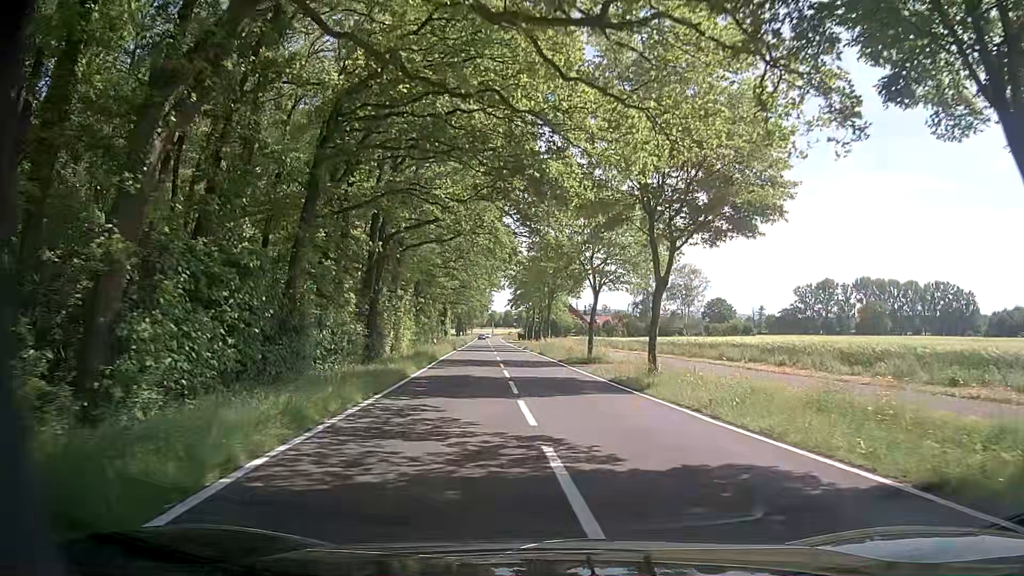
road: tertiary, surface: asphalt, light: Day
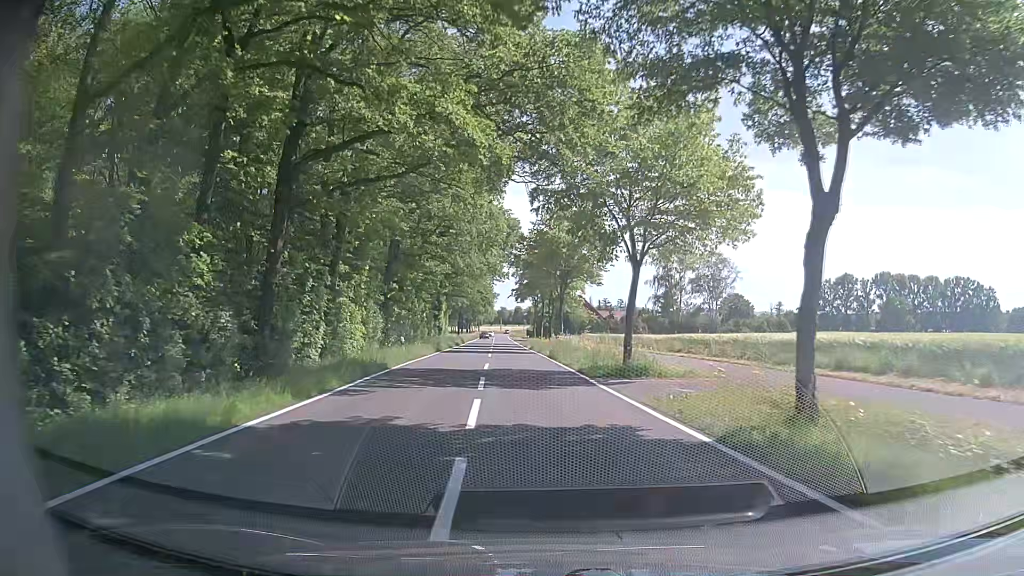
(-0.2, +13.3) m; 0°
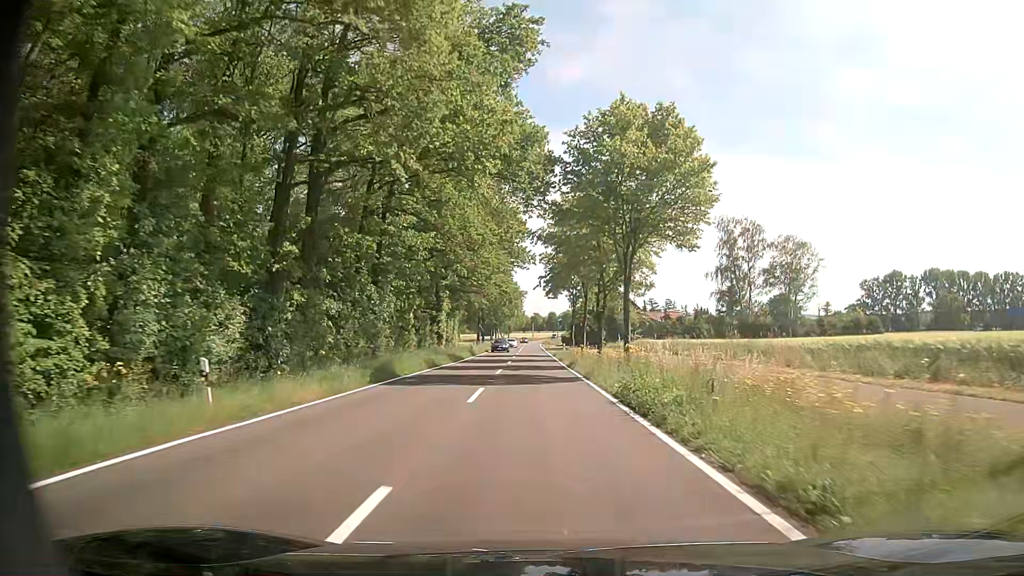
(-1.0, +22.1) m; -5°
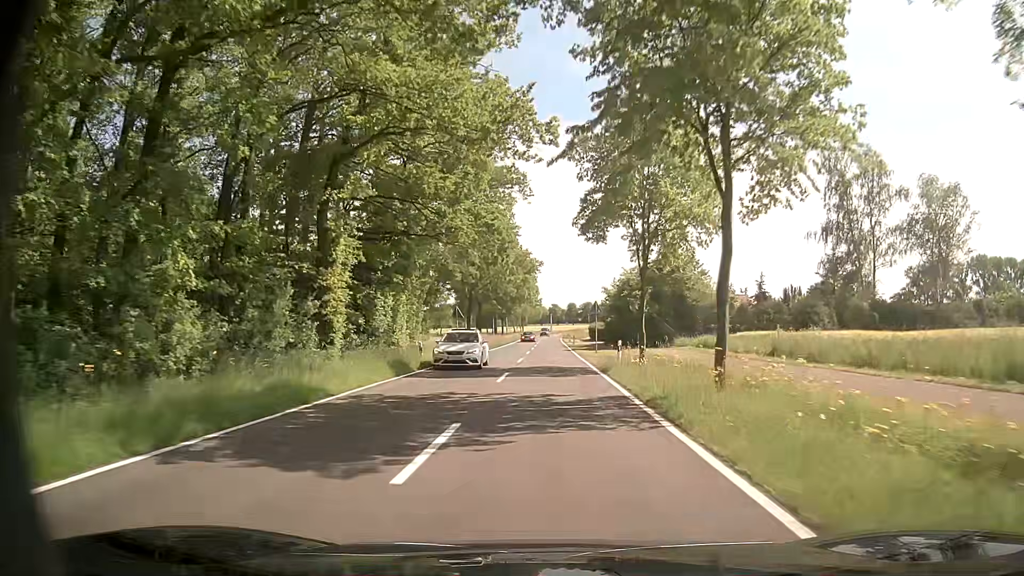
(-0.2, +32.6) m; -2°
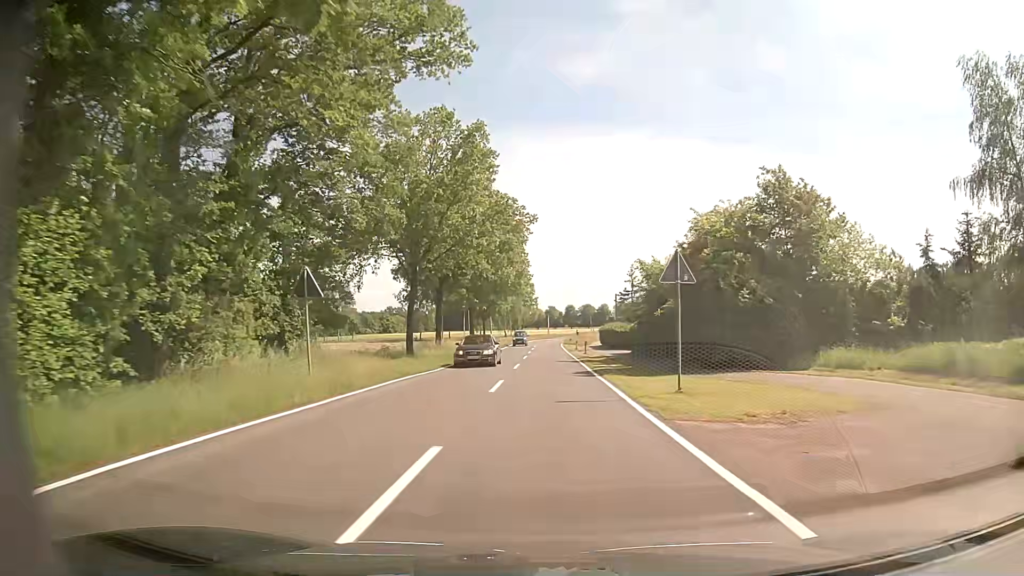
(+0.4, +26.5) m; +1°
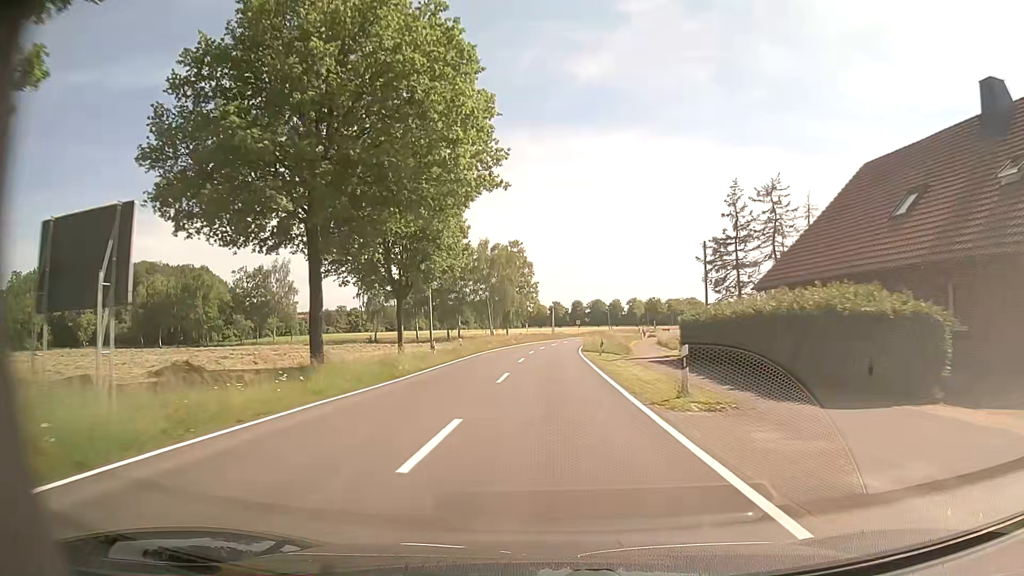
(-0.2, +46.2) m; 0°
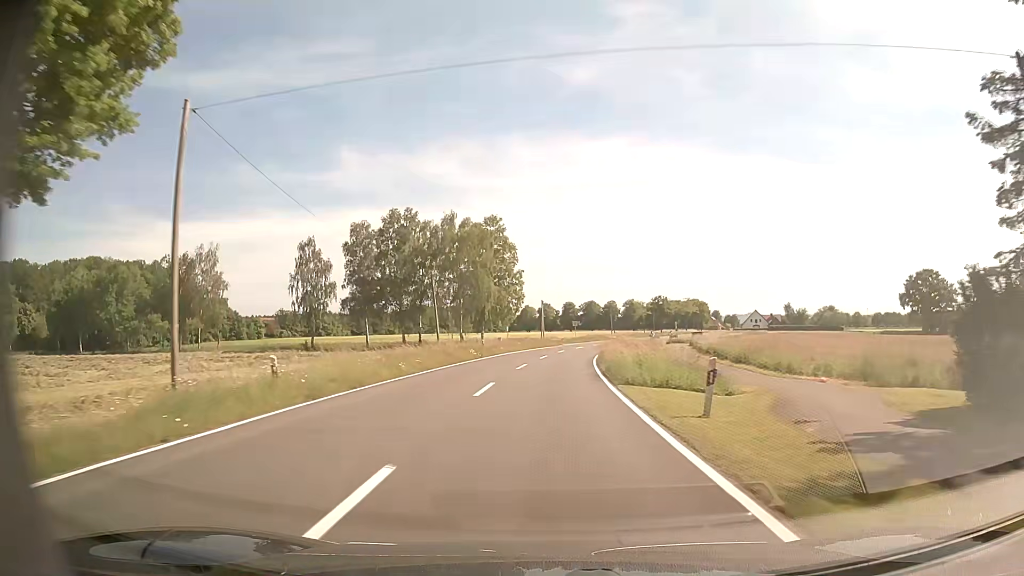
(-0.1, +28.0) m; +1°
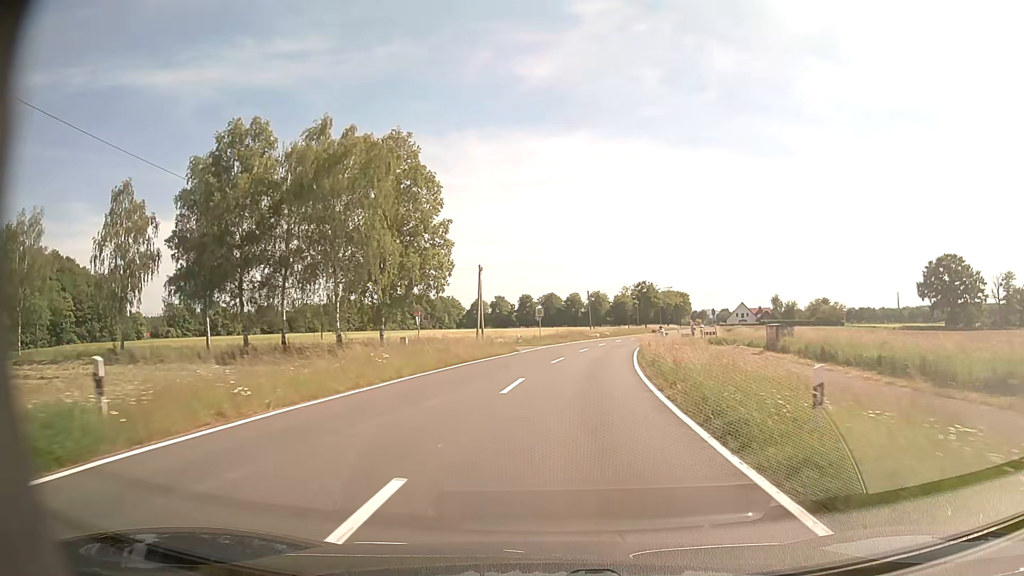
(+0.7, +37.2) m; +3°
(0, +10) (+1, +20) (+2, +30) (+3, +40) (+5, +50) (+7, +59) (+10, +69) (+12, +79) (+15, +89) (+17, +98) m
